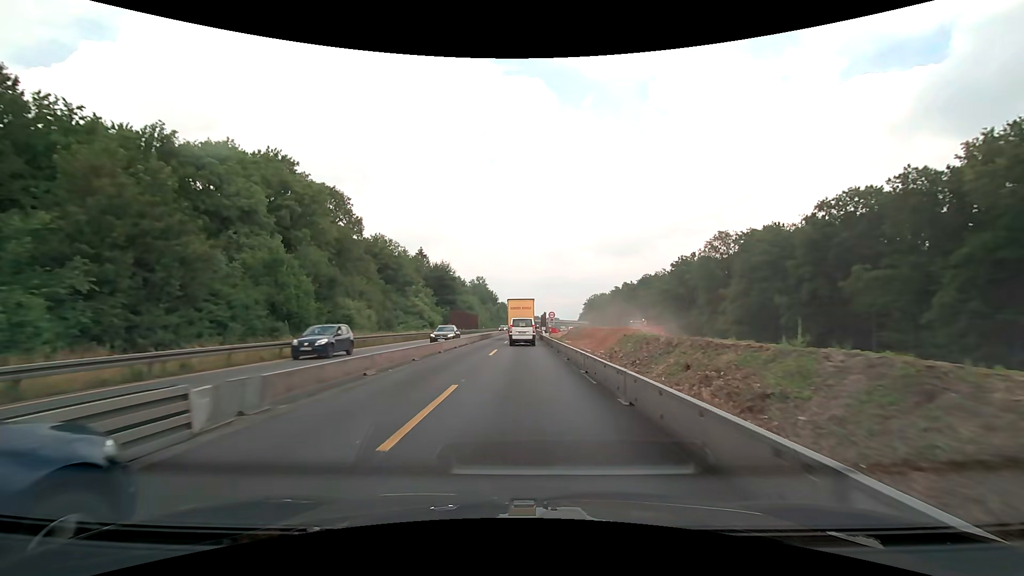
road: motorway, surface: concrete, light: Day
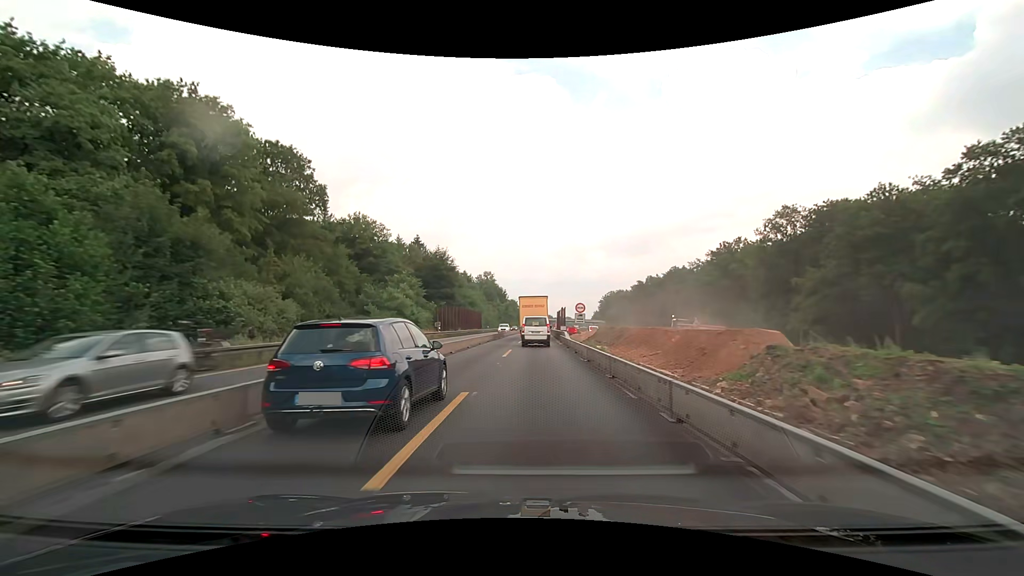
(-0.1, +19.6) m; -1°
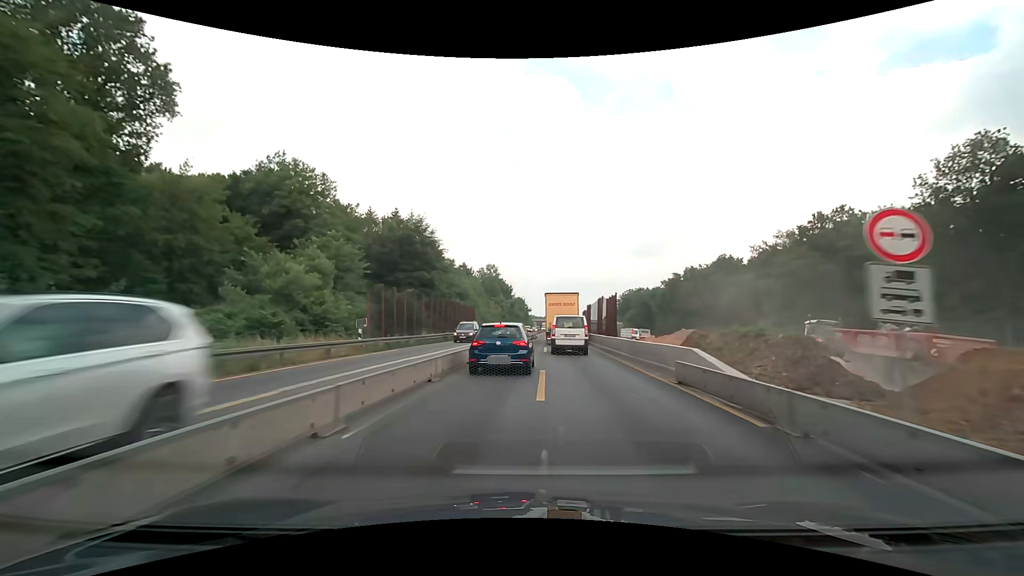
(-0.5, +30.7) m; -1°
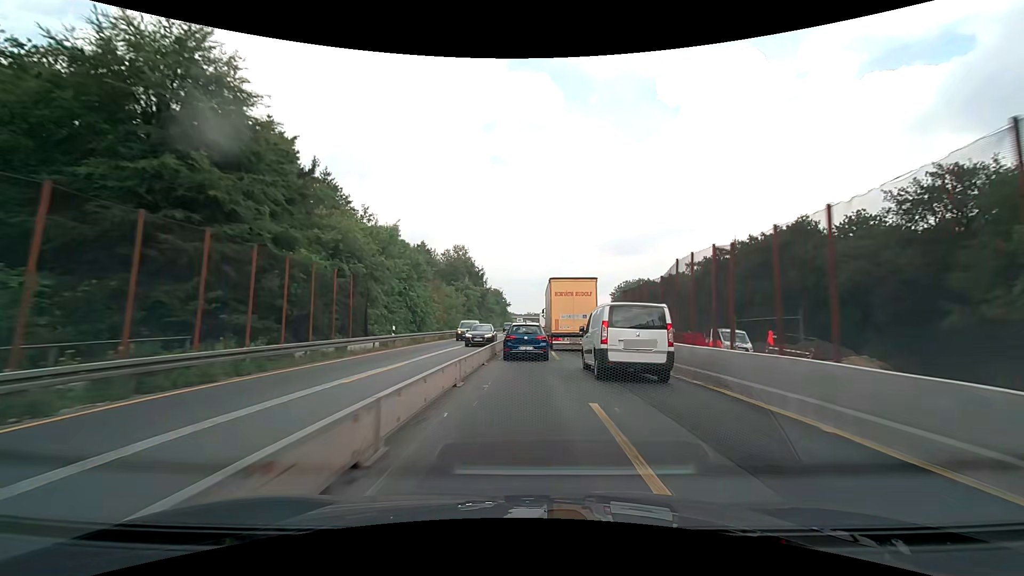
(+0.9, +43.6) m; +2°
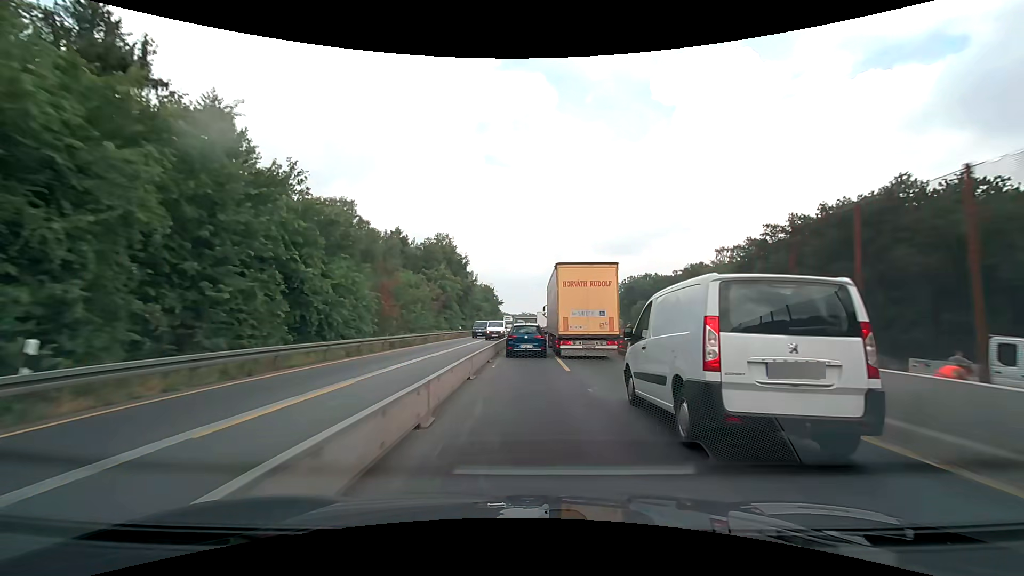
(+0.3, +22.3) m; +1°
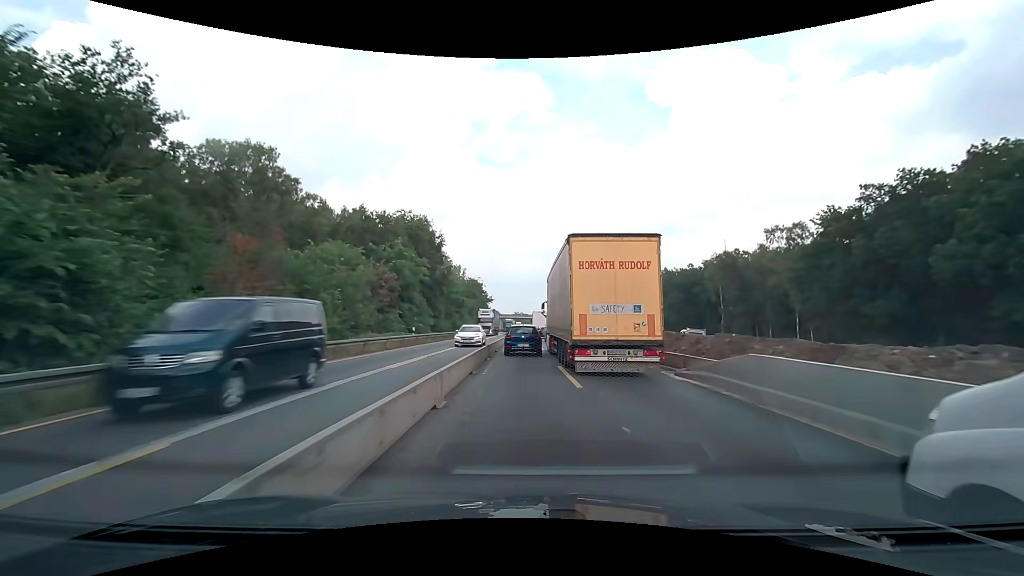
(+0.1, +22.6) m; +1°
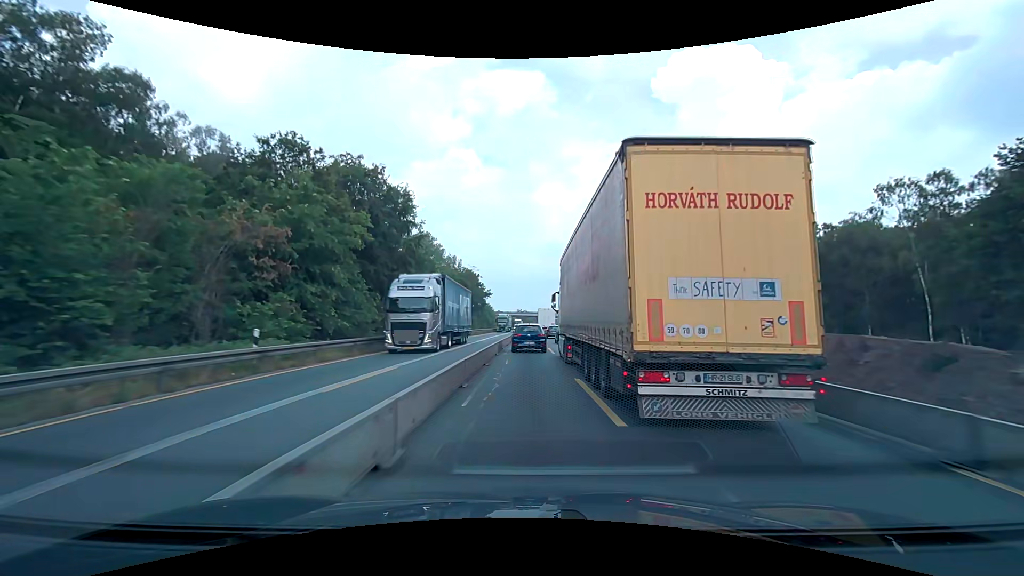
(-0.1, +22.8) m; 0°
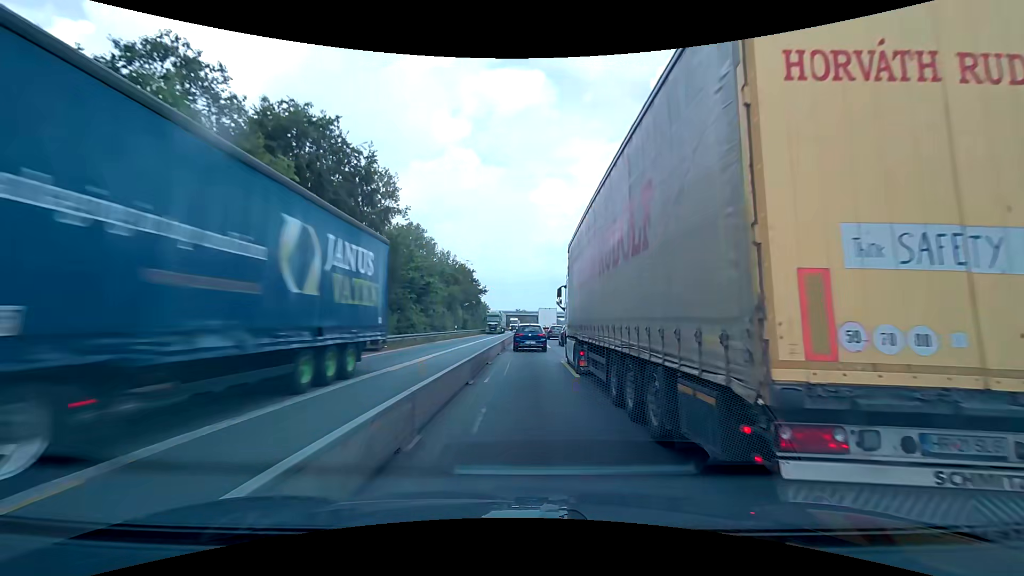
(0.0, +11.5) m; 0°
(0, +10) (0, +20) (0, +30) (0, +40) (0, +50) (+1, +60) (+1, +70) (+1, +80) (+1, +90) (+2, +100) m
